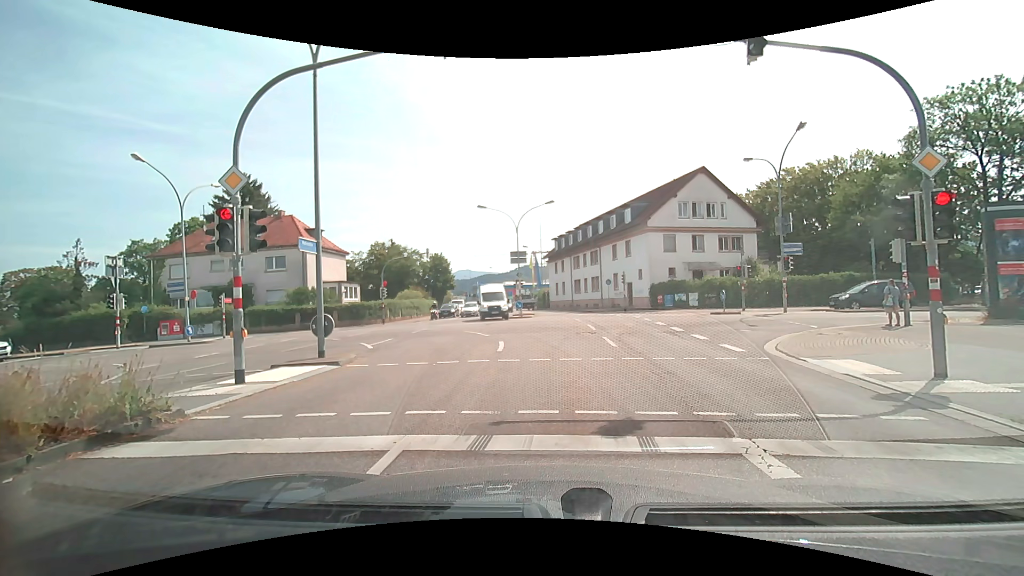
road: secondary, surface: asphalt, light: Day
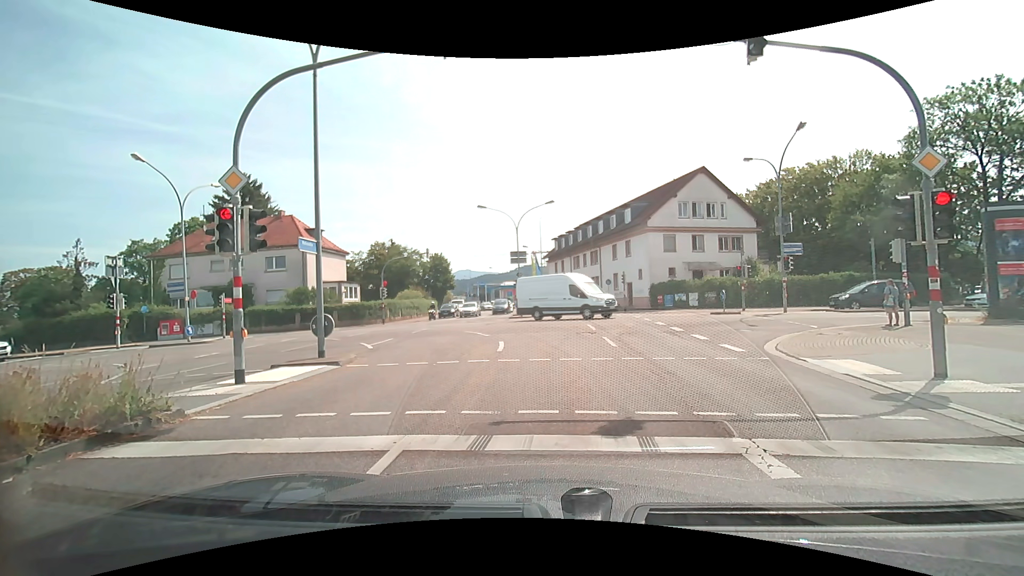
(0.0, 0.0) m; 0°
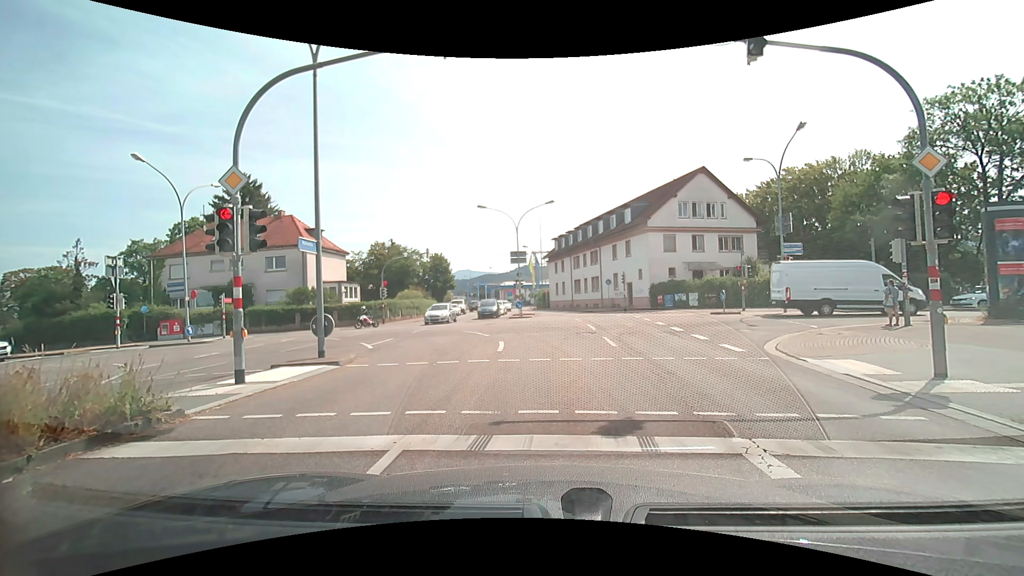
(0.0, 0.0) m; 0°
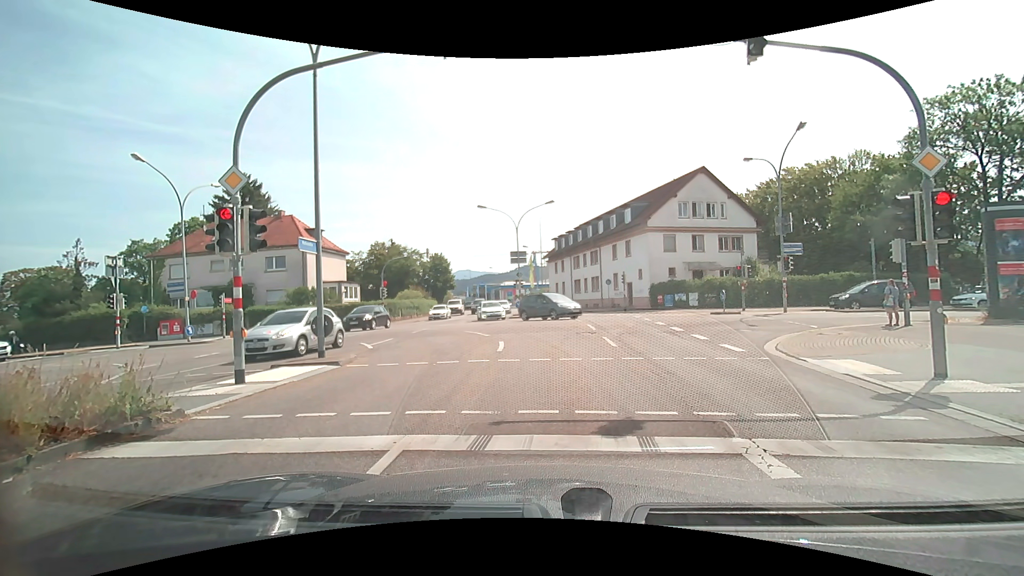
(0.0, 0.0) m; 0°
(+1, +10) (+1, +20) (-3, +29) (-10, +35) (-20, +37) (-30, +38) (-40, +38) (-50, +39) (-60, +39) (-70, +40) m
